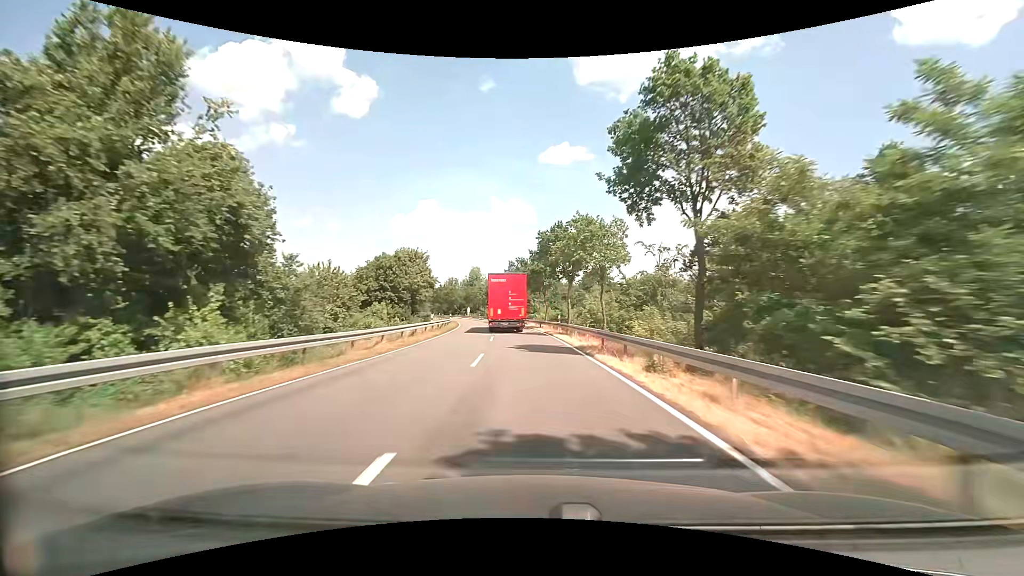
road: secondary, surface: asphalt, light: Day
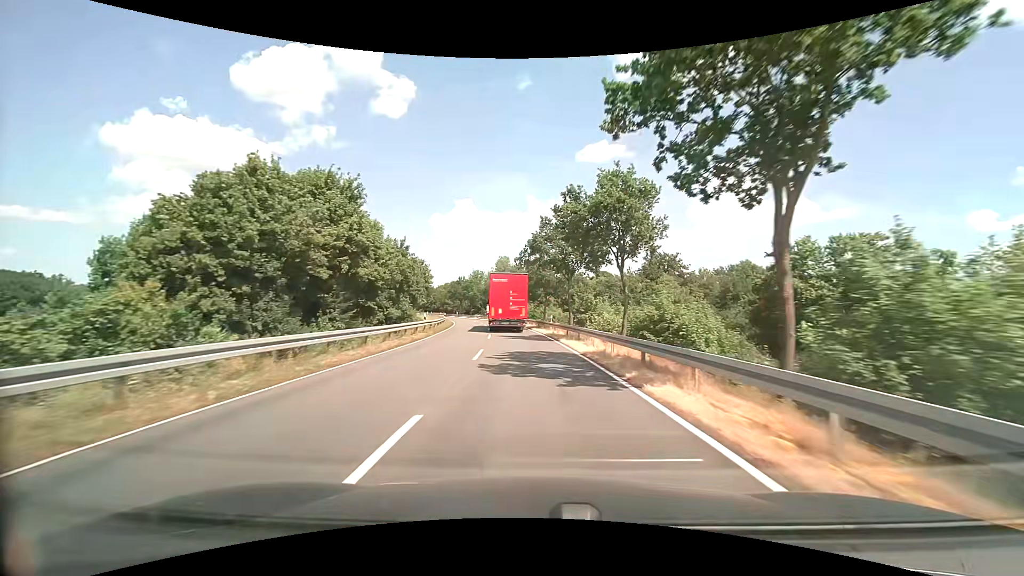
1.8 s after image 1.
(-1.2, +34.4) m; -4°
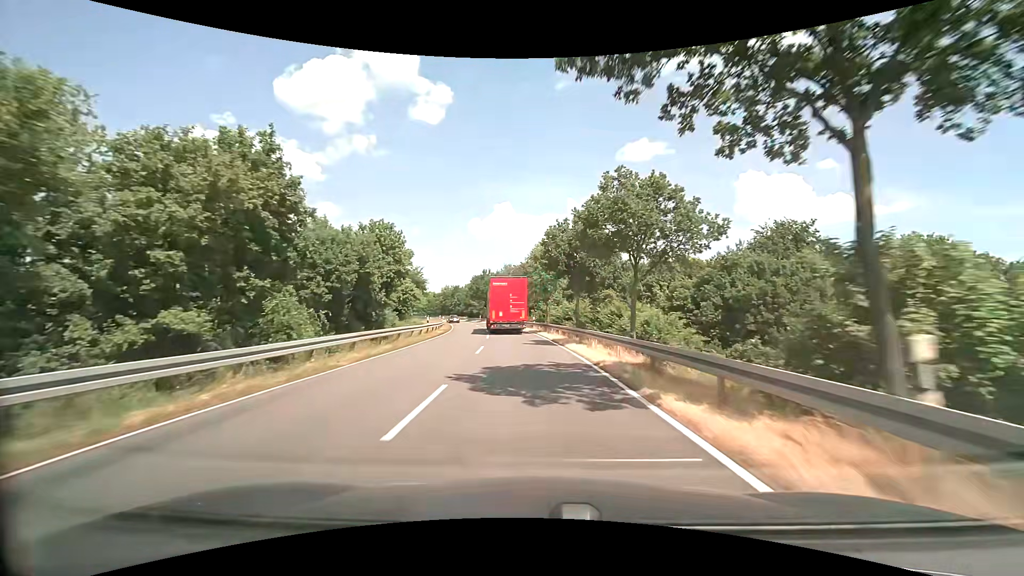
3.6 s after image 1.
(-1.2, +33.3) m; -4°
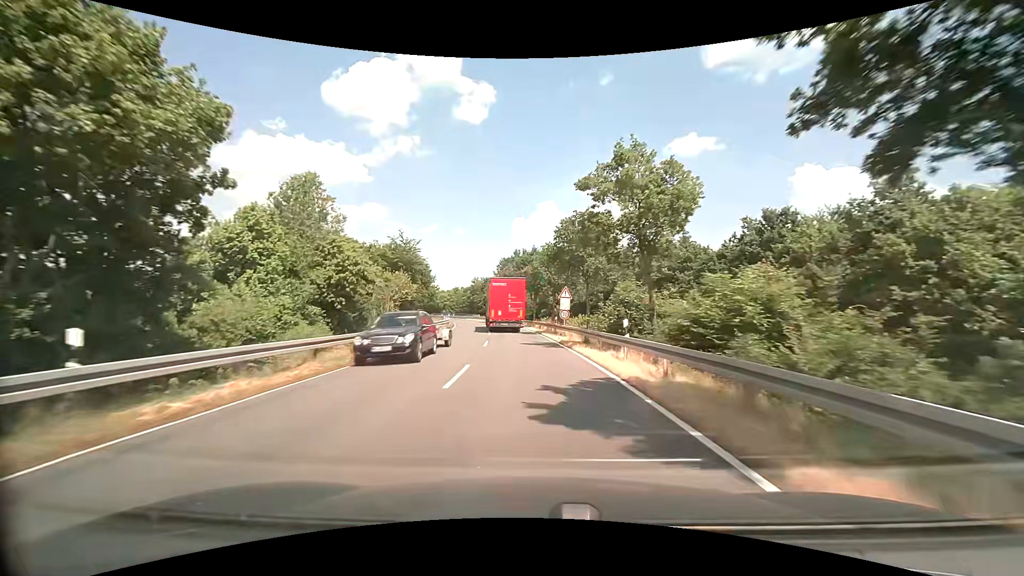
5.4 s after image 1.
(-1.4, +32.7) m; -5°
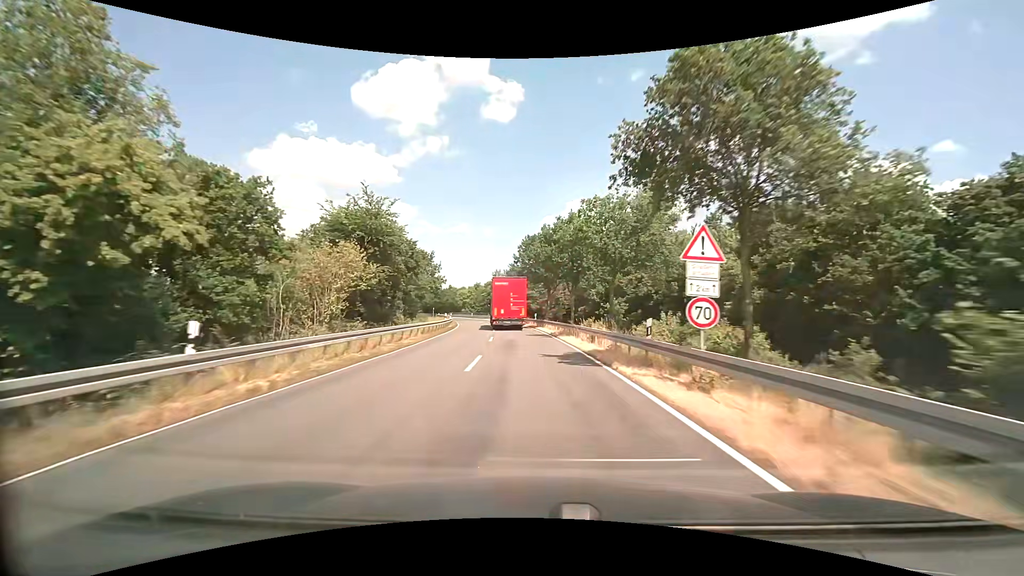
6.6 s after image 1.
(-0.6, +21.7) m; -3°
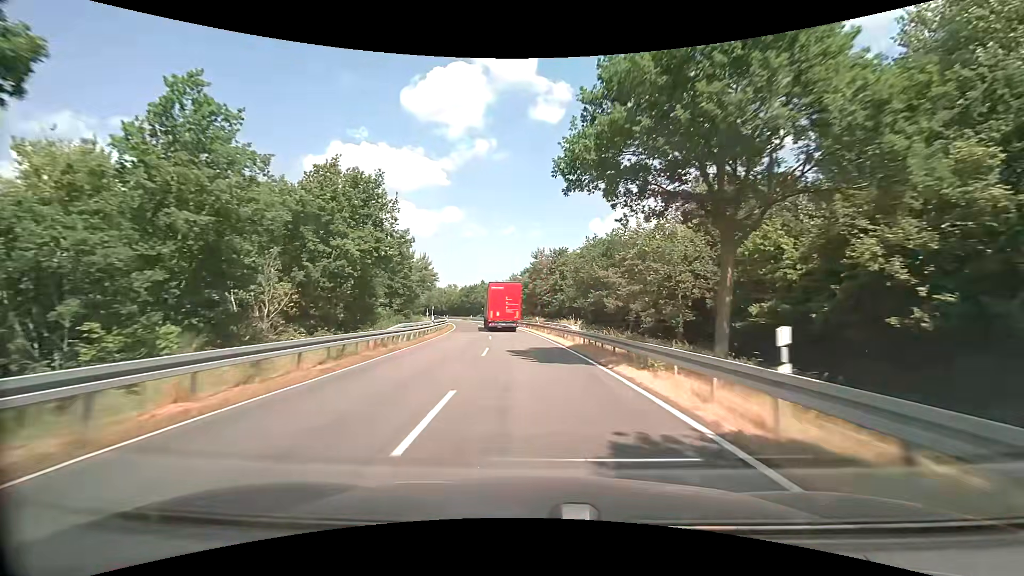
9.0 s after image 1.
(-2.5, +43.1) m; -6°
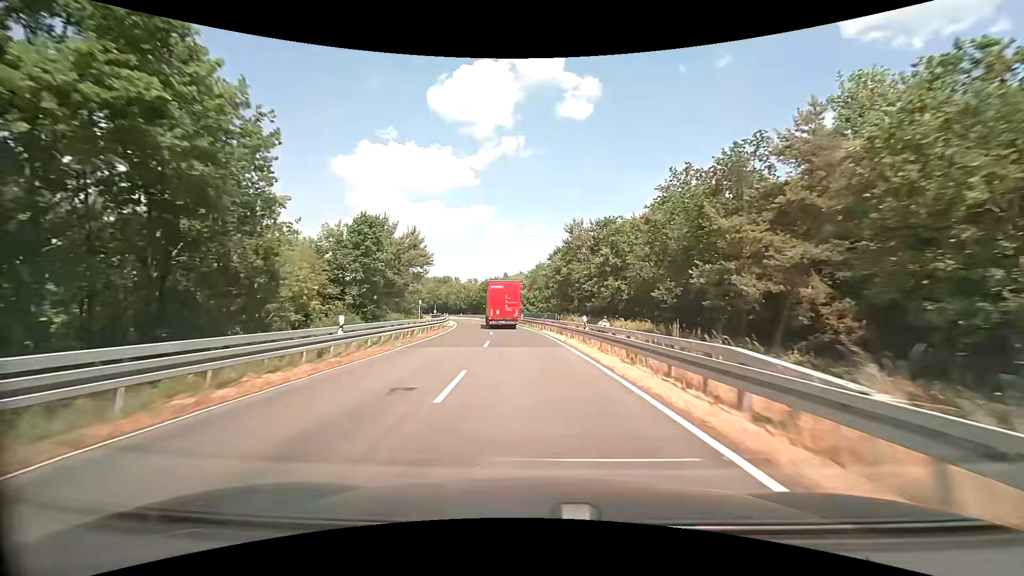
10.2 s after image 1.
(-0.6, +21.5) m; -3°
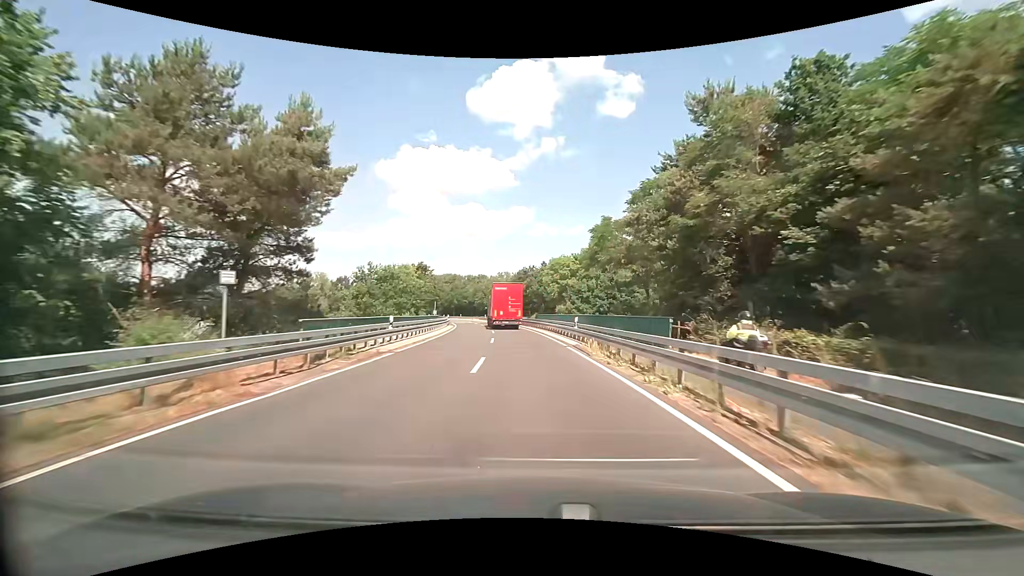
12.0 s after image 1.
(-1.4, +32.3) m; -5°
(0, +10) (0, +20) (-1, +30) (-2, +40) (-3, +50) (-5, +60) (-6, +70) (-8, +79) (-10, +89) (-13, +99) m
